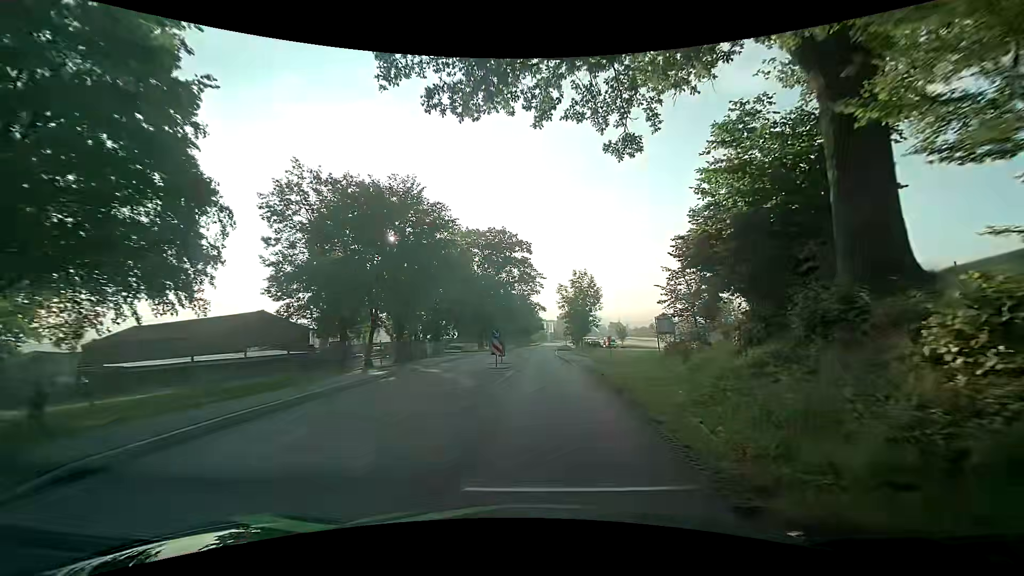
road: tertiary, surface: asphalt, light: Day
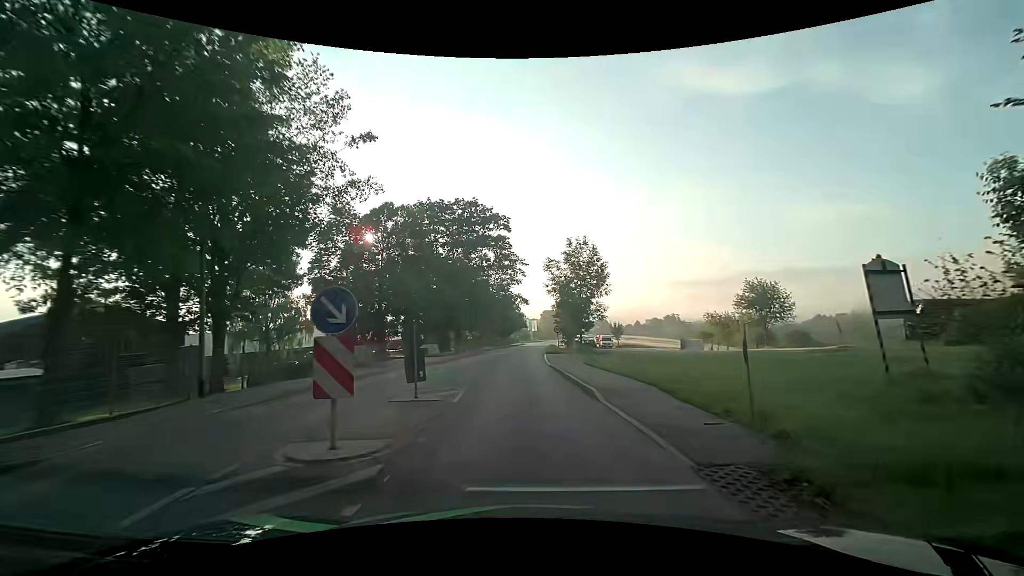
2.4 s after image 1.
(+0.3, +18.6) m; +3°
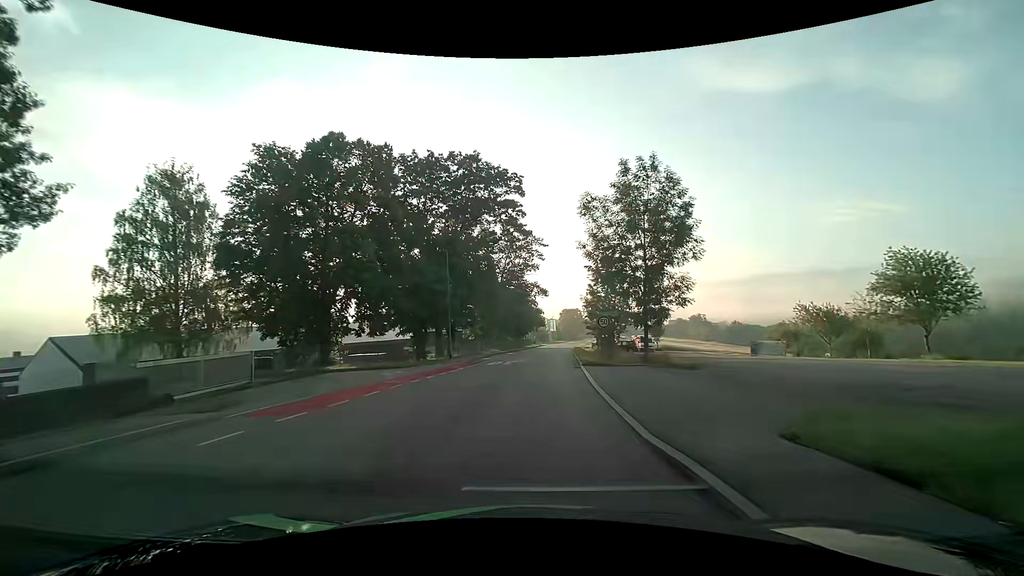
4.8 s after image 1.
(-0.5, +18.7) m; -3°
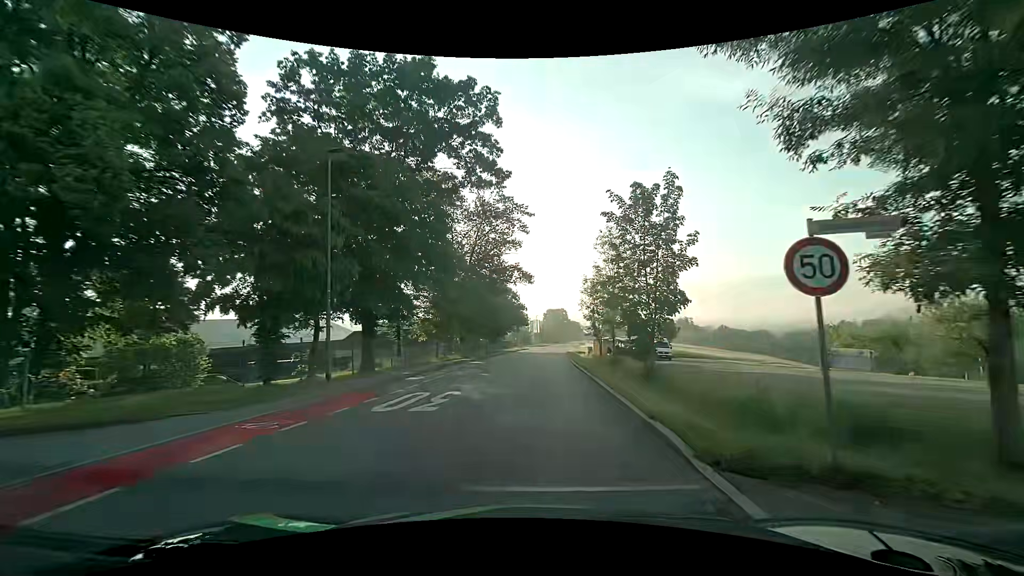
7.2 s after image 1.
(+0.3, +18.7) m; +2°
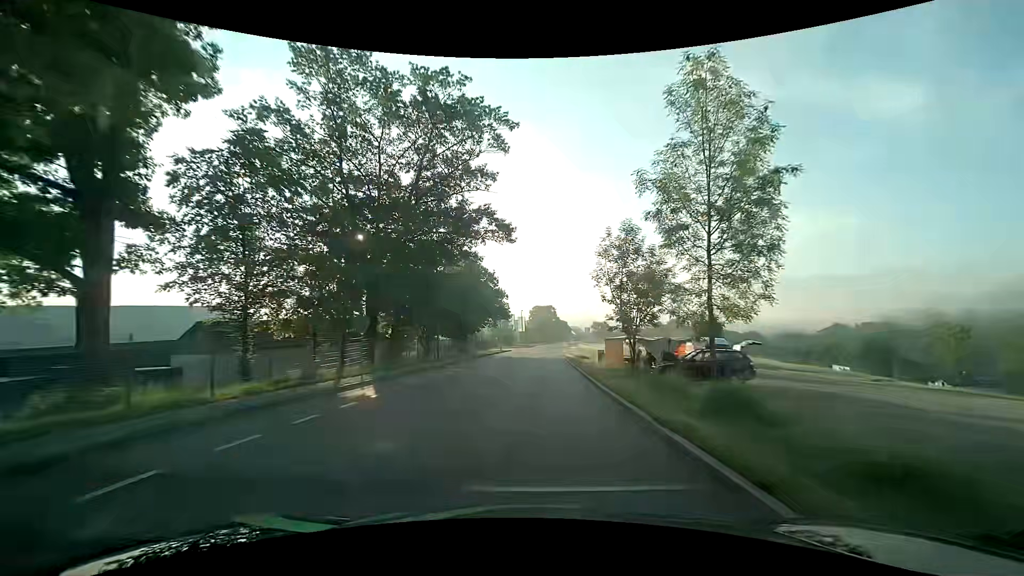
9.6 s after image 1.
(+0.4, +22.0) m; +1°
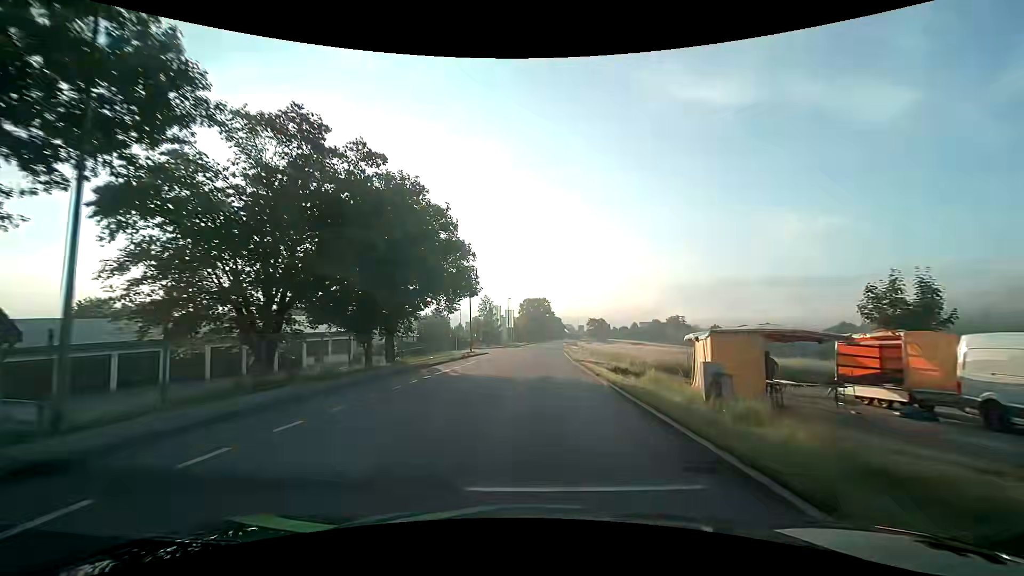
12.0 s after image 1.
(+0.3, +27.3) m; +1°
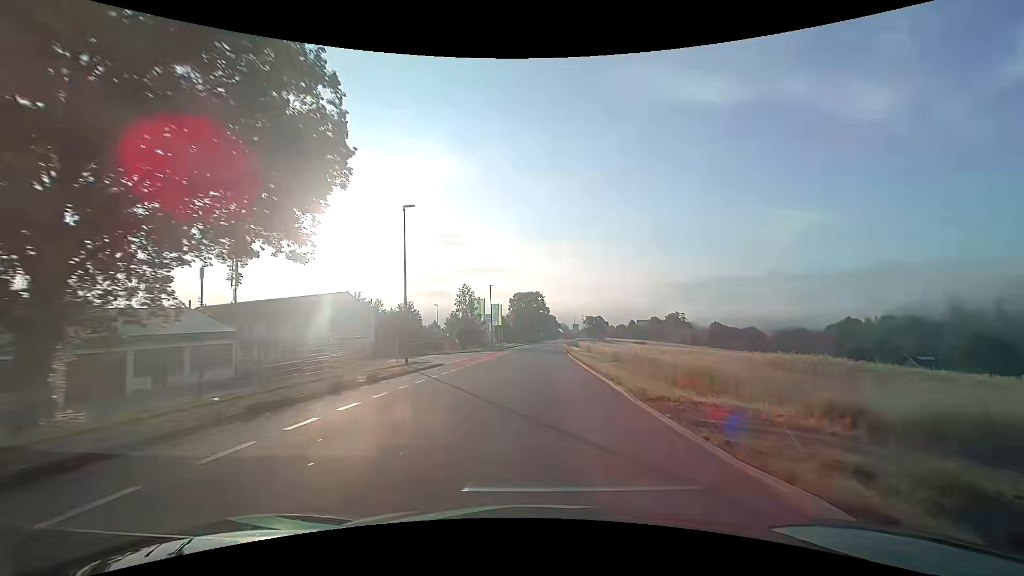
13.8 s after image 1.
(+0.2, +21.8) m; +1°
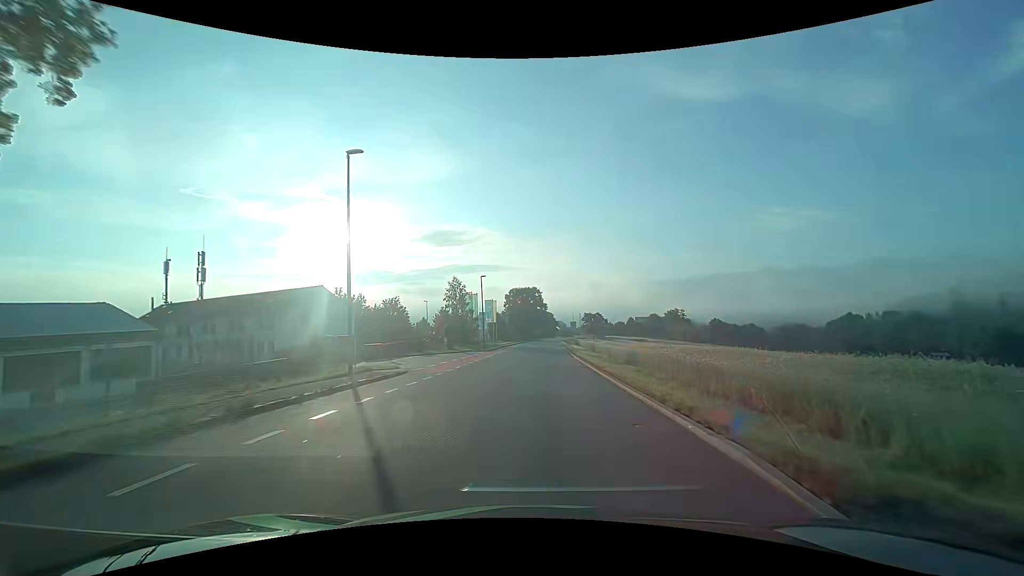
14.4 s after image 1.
(0.0, +7.4) m; 0°
(0, +10) (0, +20) (0, +30) (0, +40) (+1, +50) (+1, +60) (+1, +70) (+2, +80) (+2, +90) (+3, +100) m
